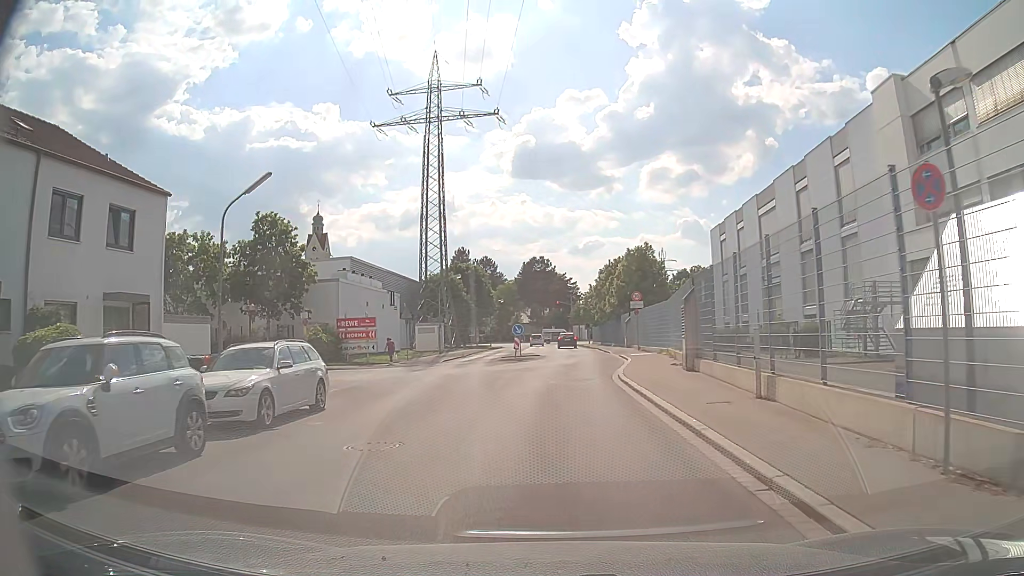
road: residential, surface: asphalt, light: Day
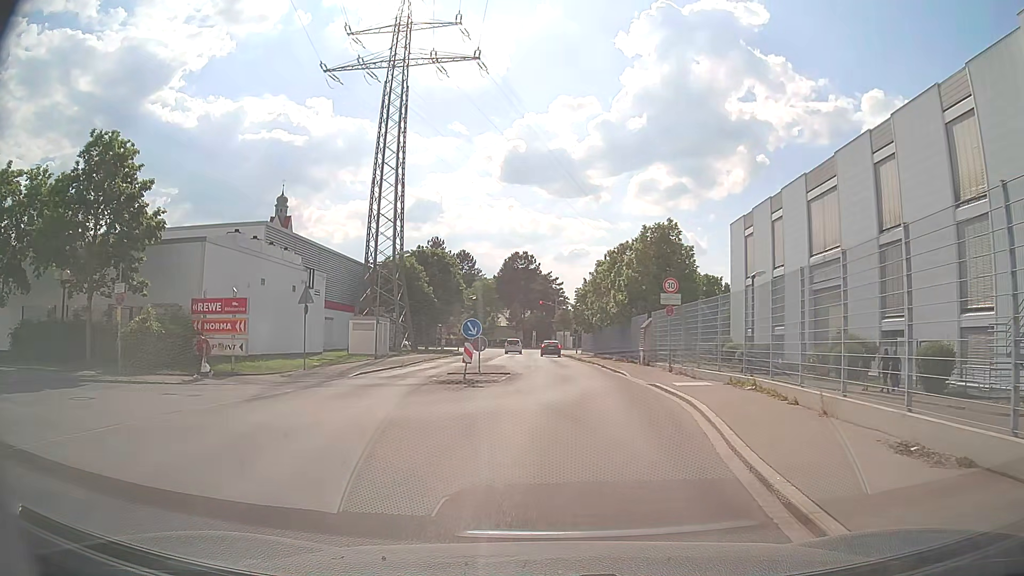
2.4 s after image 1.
(0.0, +16.1) m; 0°
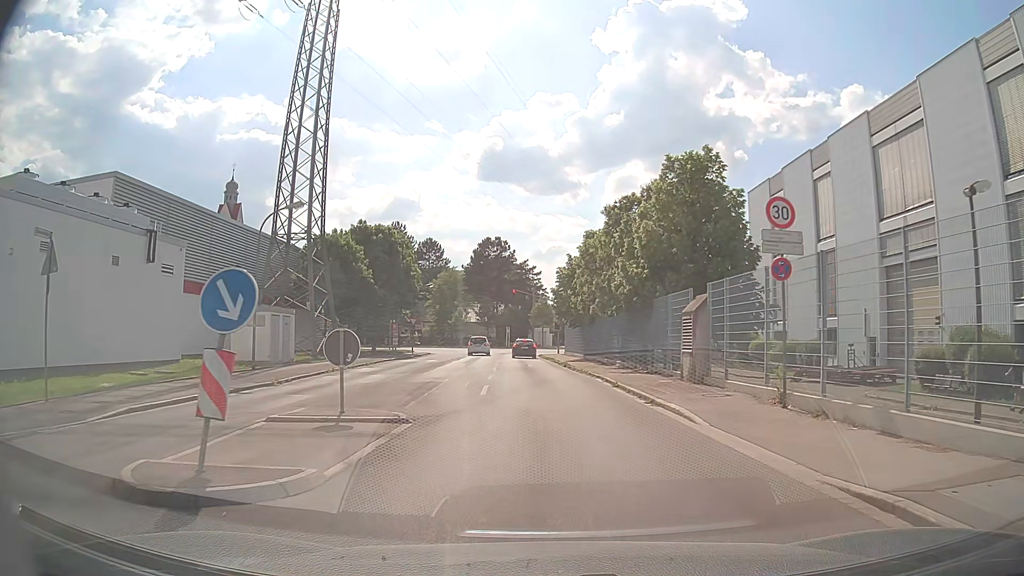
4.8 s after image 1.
(+0.5, +15.1) m; +3°
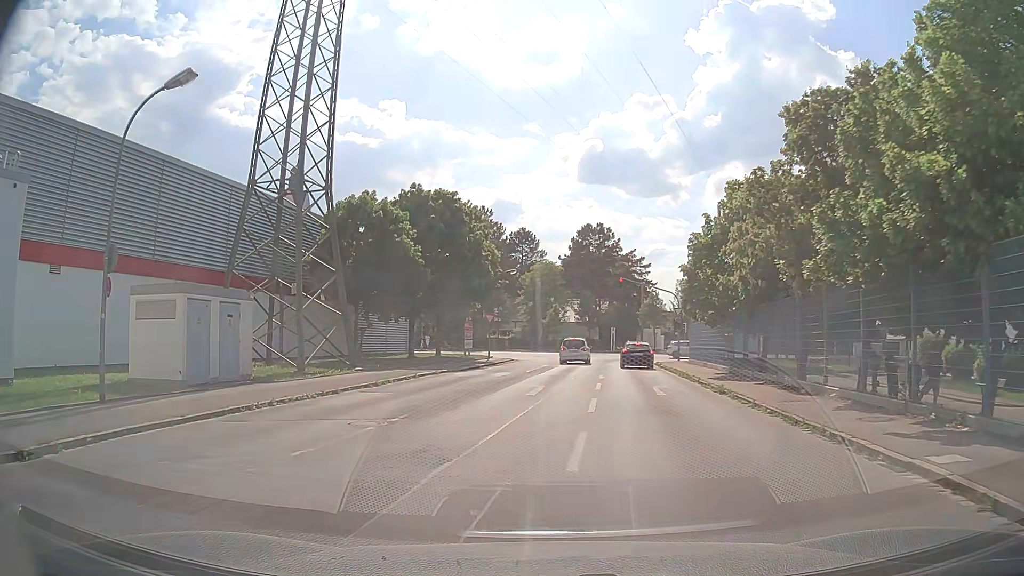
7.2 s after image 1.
(-0.8, +15.0) m; -9°
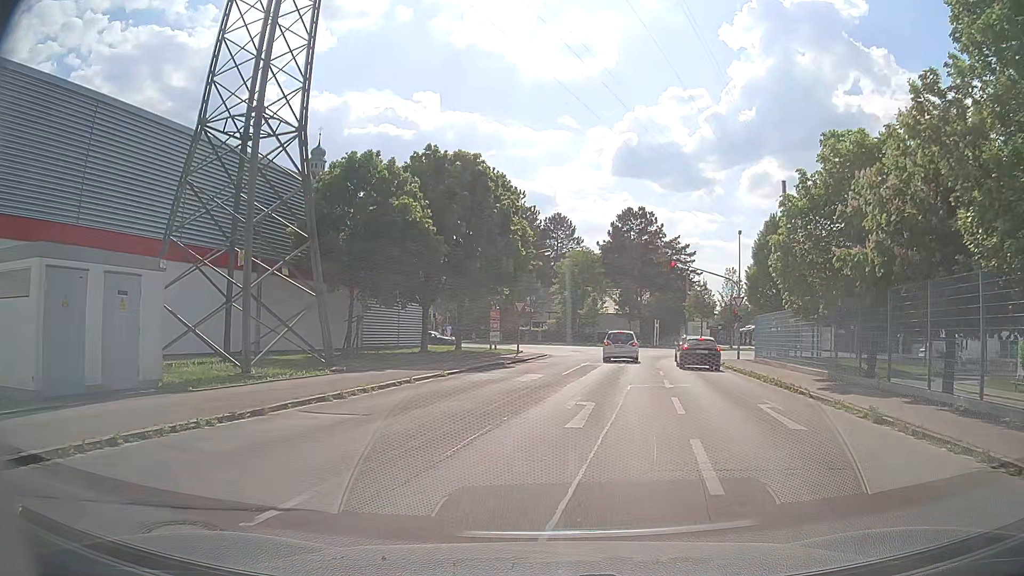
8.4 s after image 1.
(-0.3, +7.2) m; -3°
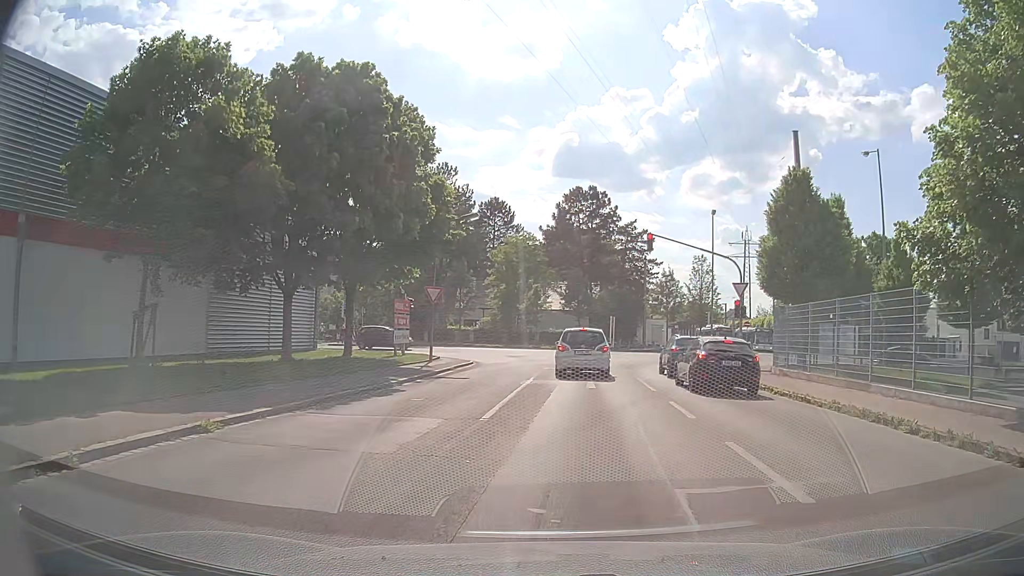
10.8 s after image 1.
(+0.4, +12.3) m; +4°
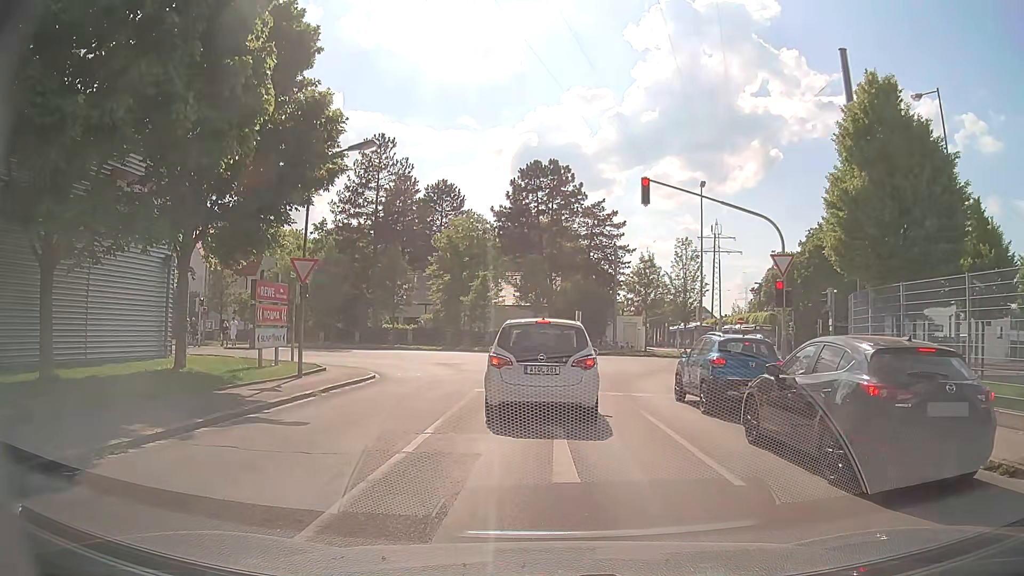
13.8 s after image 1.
(+0.8, +11.1) m; +5°
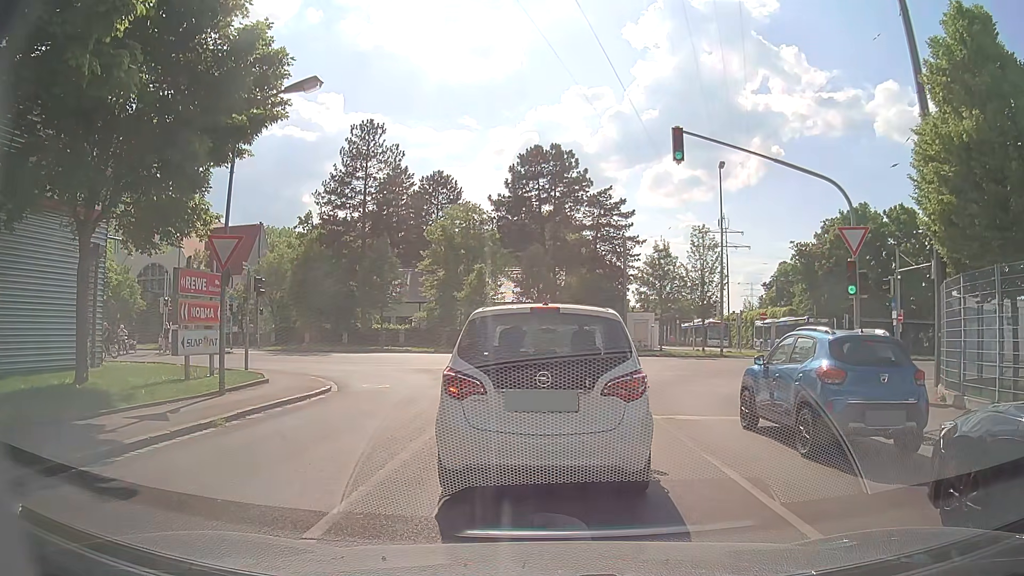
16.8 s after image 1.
(0.0, +4.8) m; 0°
